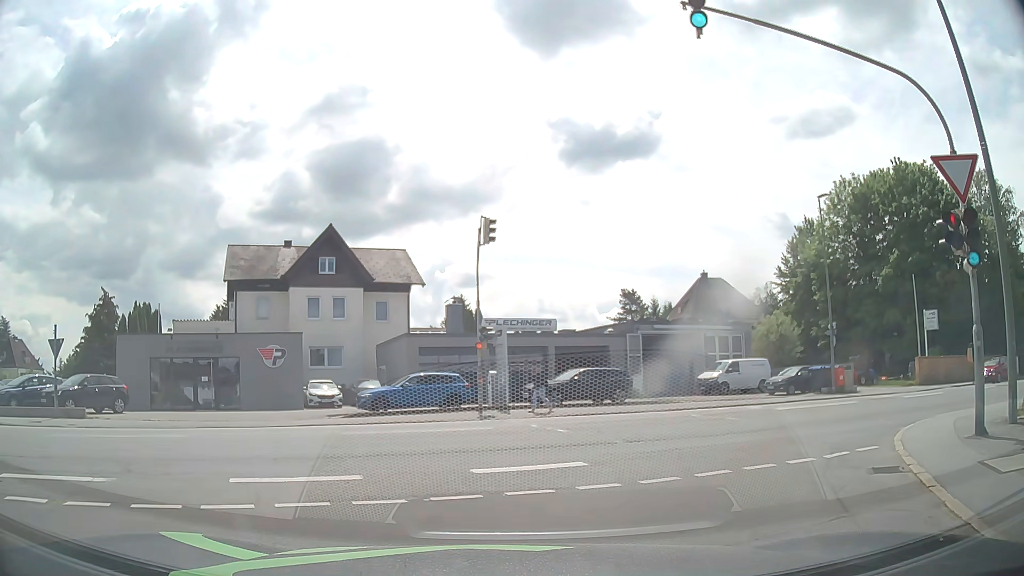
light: Day
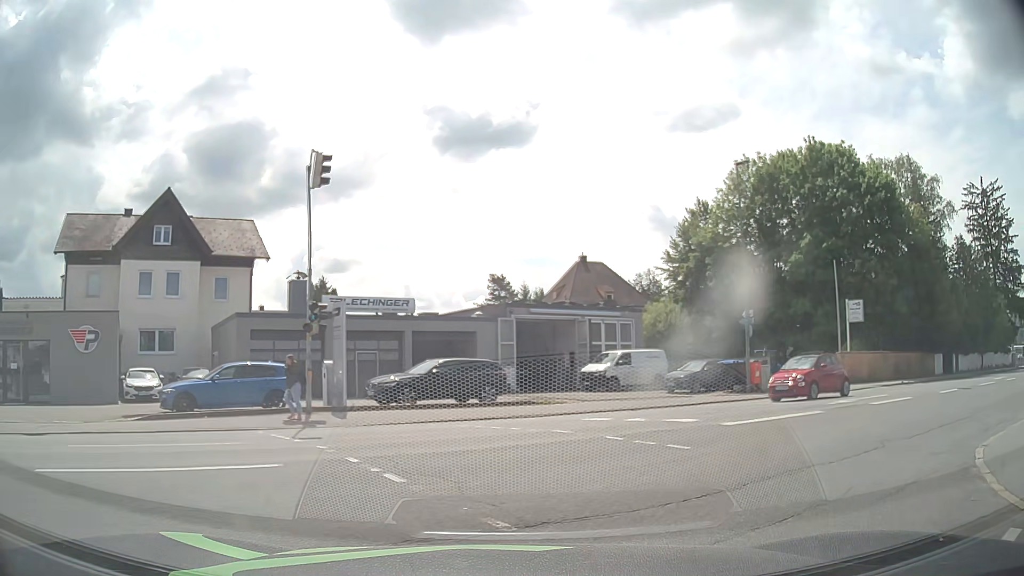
(+0.4, +6.0) m; +9°
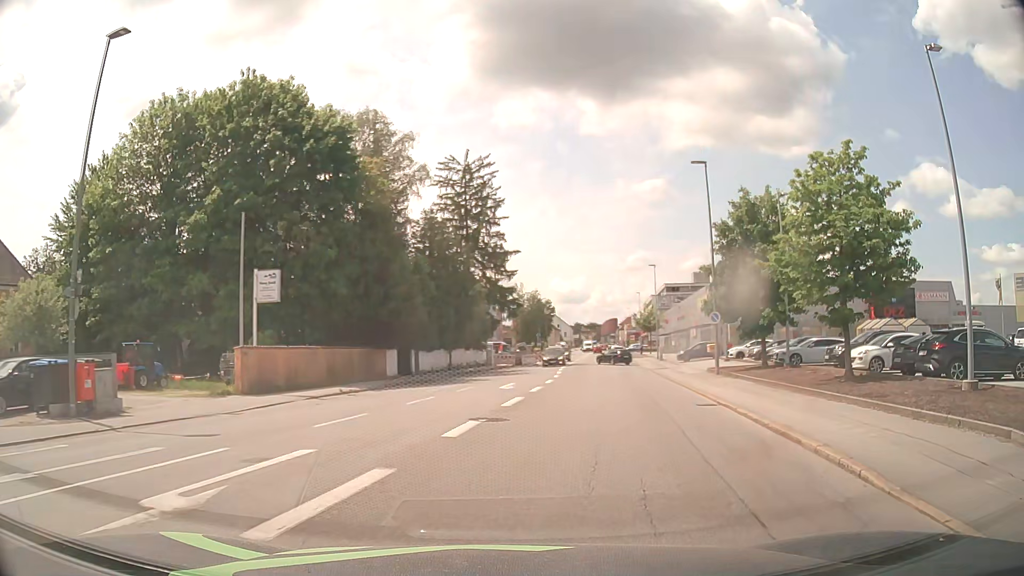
(+6.2, +11.9) m; +50°
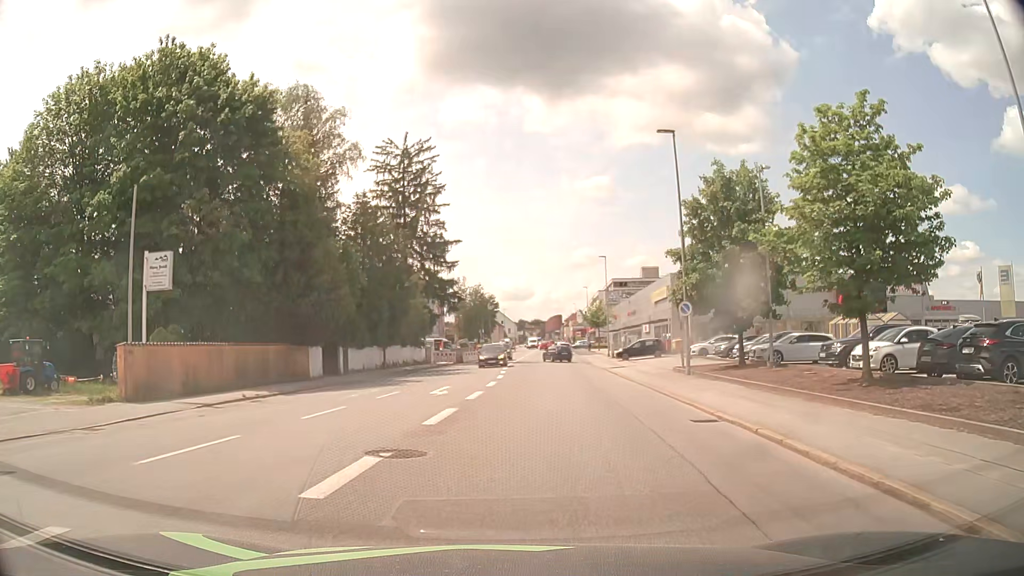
(+0.2, +4.7) m; +5°
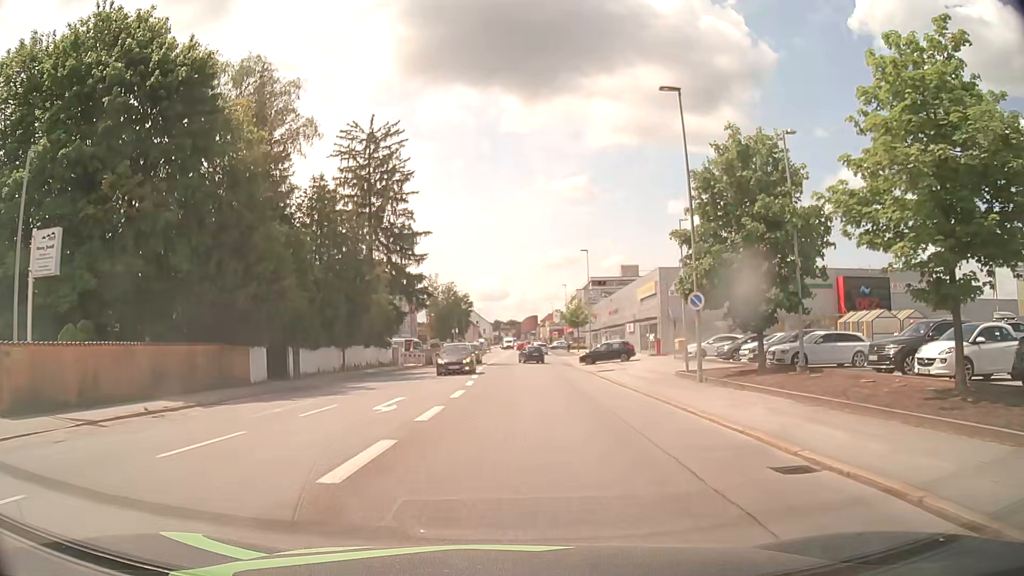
(+0.1, +5.3) m; +2°
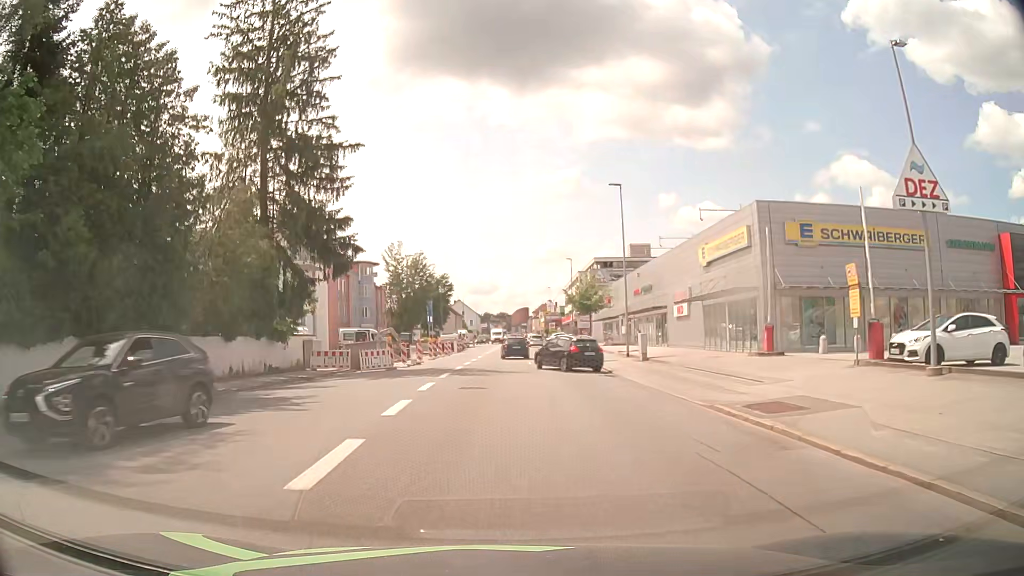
(+0.5, +24.9) m; +1°
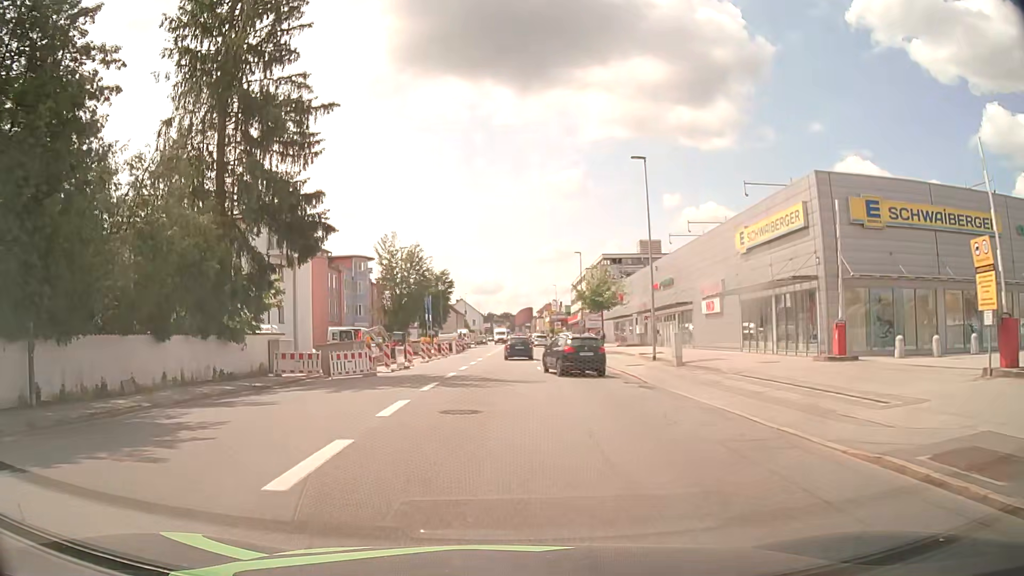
(0.0, +6.2) m; 0°
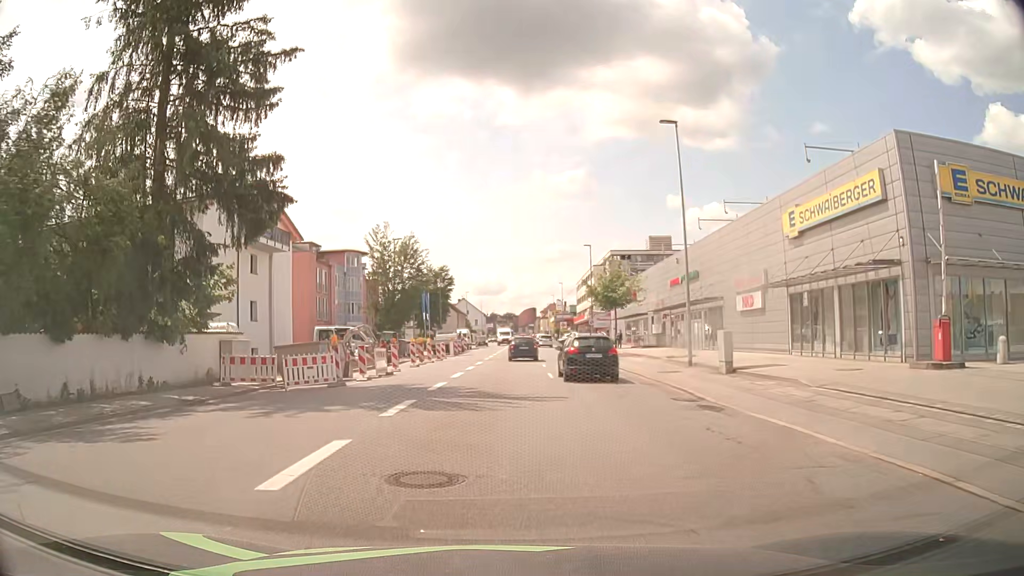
(-0.1, +6.0) m; -1°
